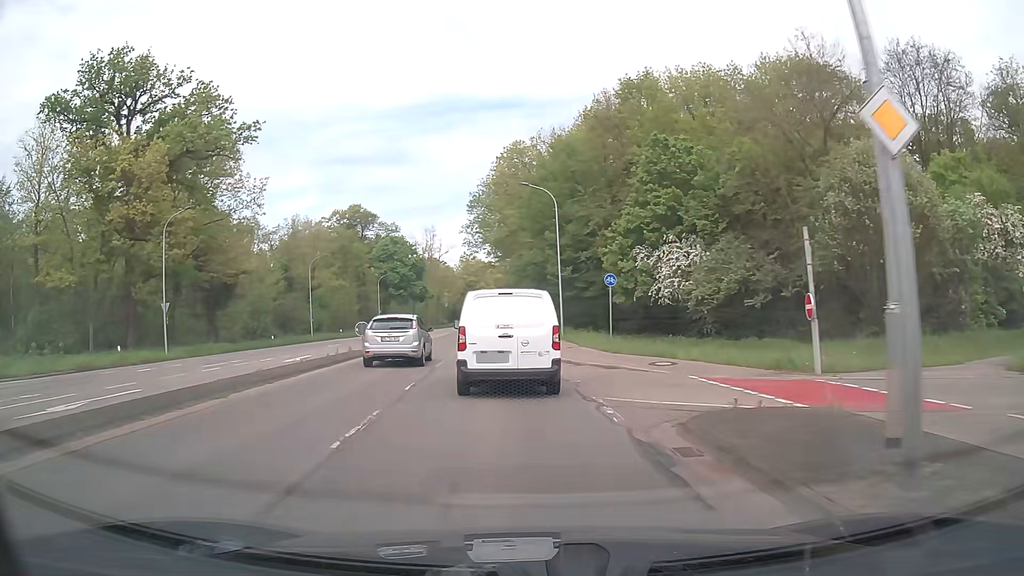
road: secondary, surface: asphalt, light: Day
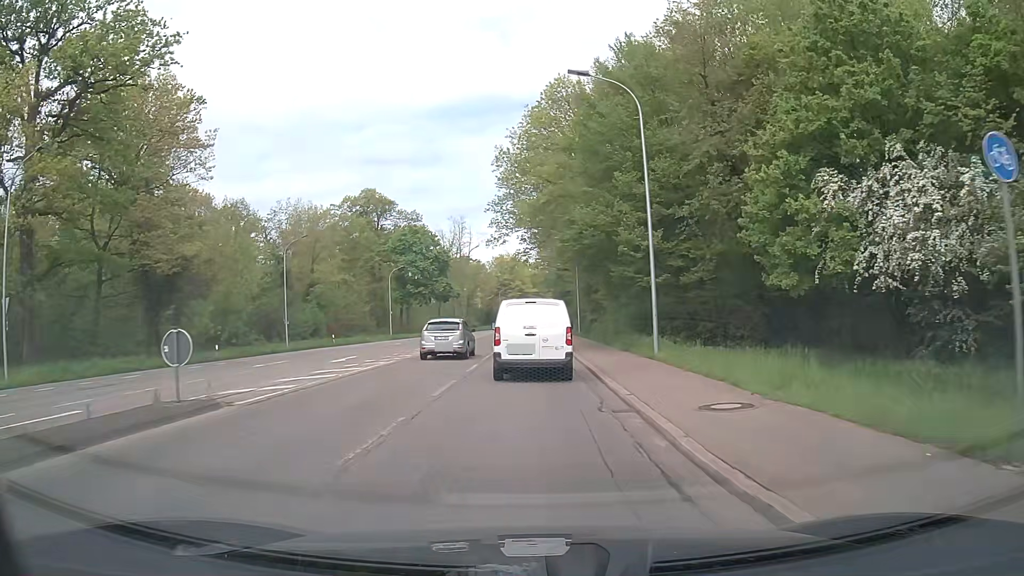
(-0.8, +18.8) m; -3°
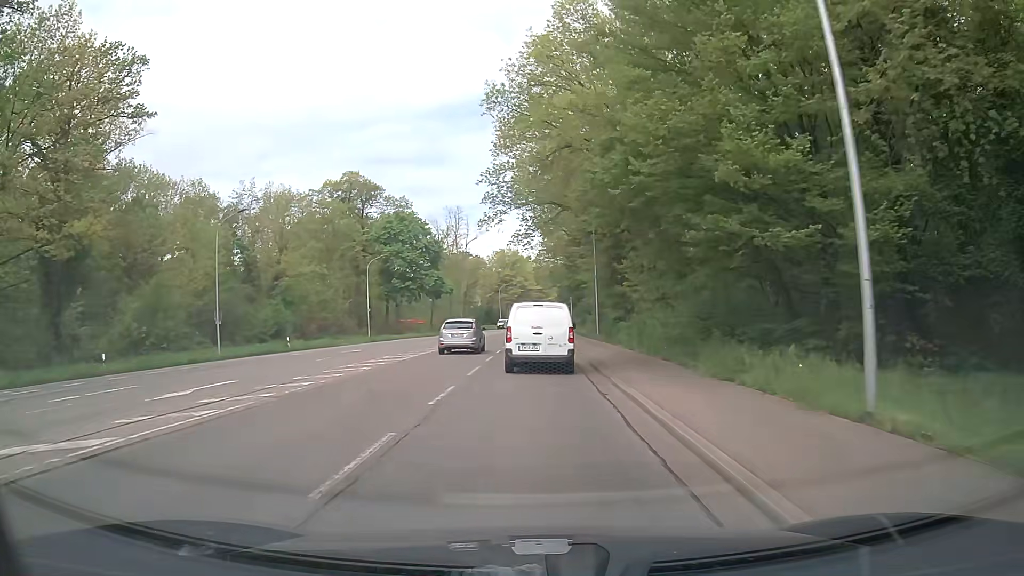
(-0.1, +13.5) m; 0°
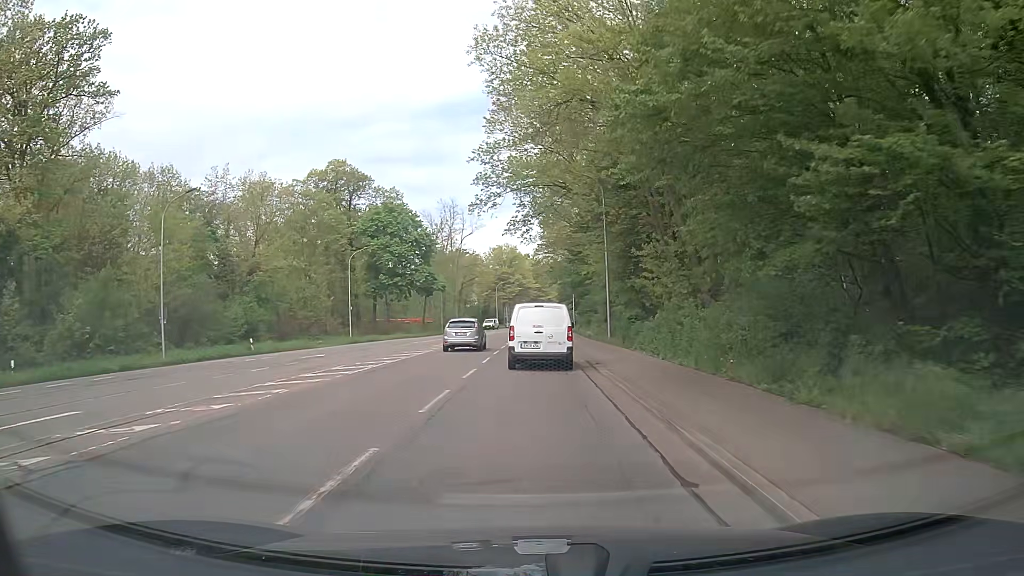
(0.0, +7.1) m; 0°
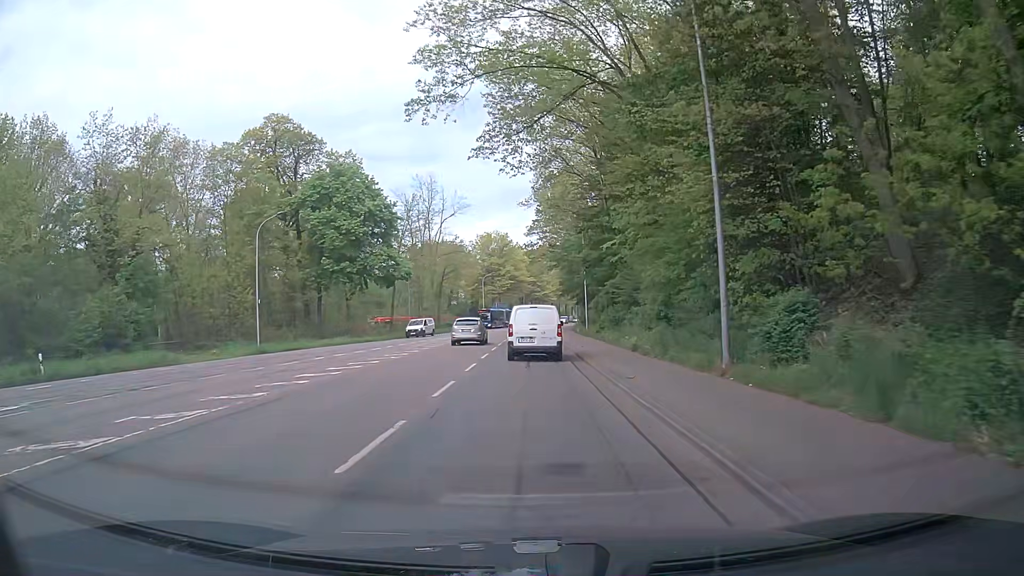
(0.0, +22.4) m; 0°
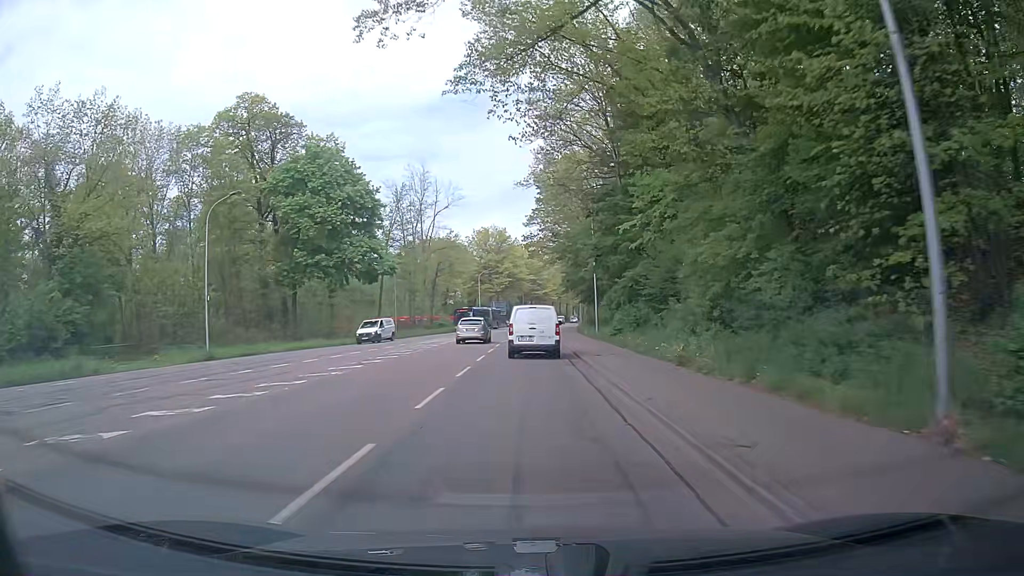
(0.0, +7.7) m; -1°
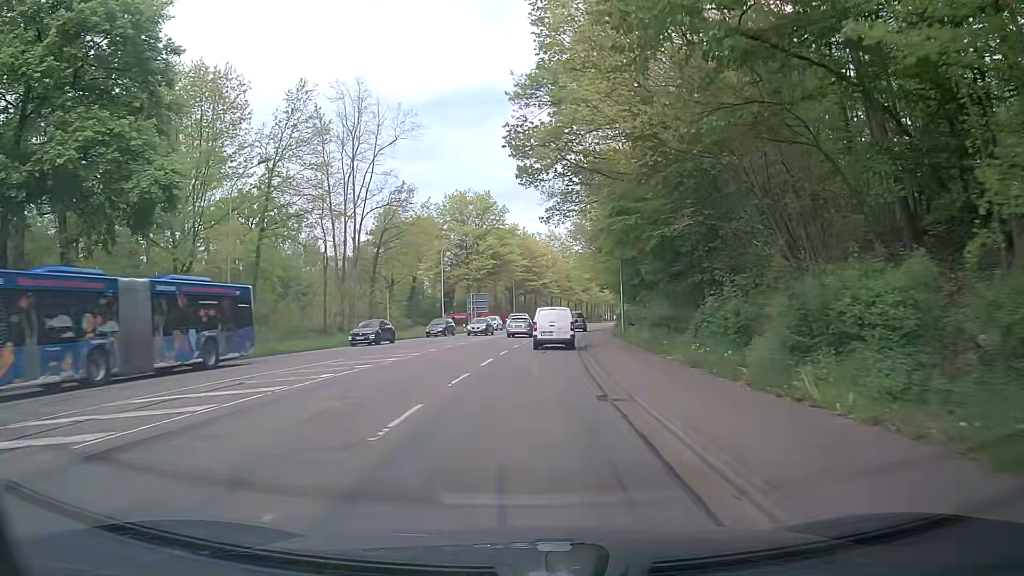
(+0.6, +39.0) m; +1°
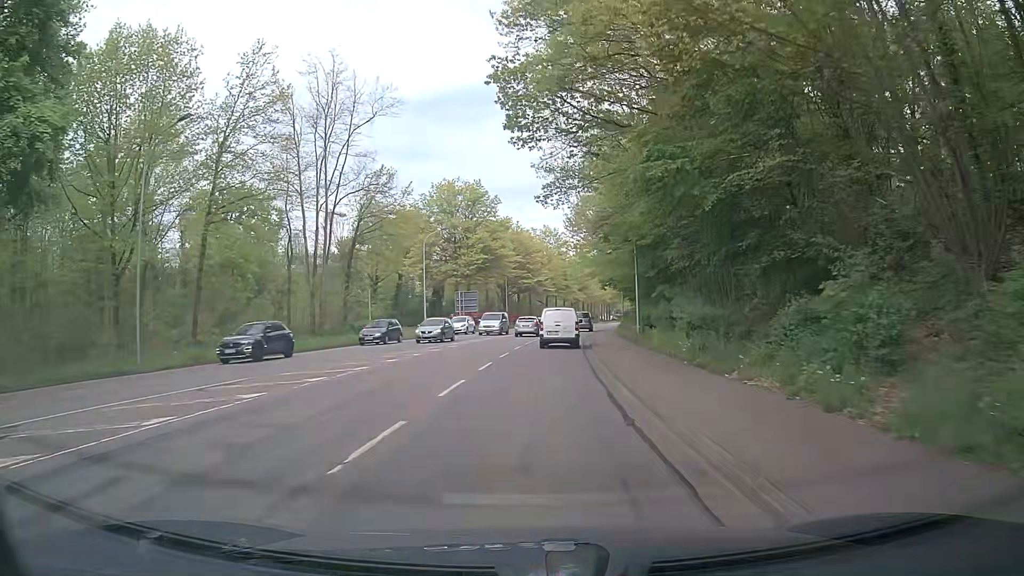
(+0.1, +7.8) m; +1°
(0, +10) (0, +20) (+1, +30) (+2, +40) (+3, +50) (+4, +60) (+5, +70) (+7, +80) (+9, +89) (+10, +99) m
